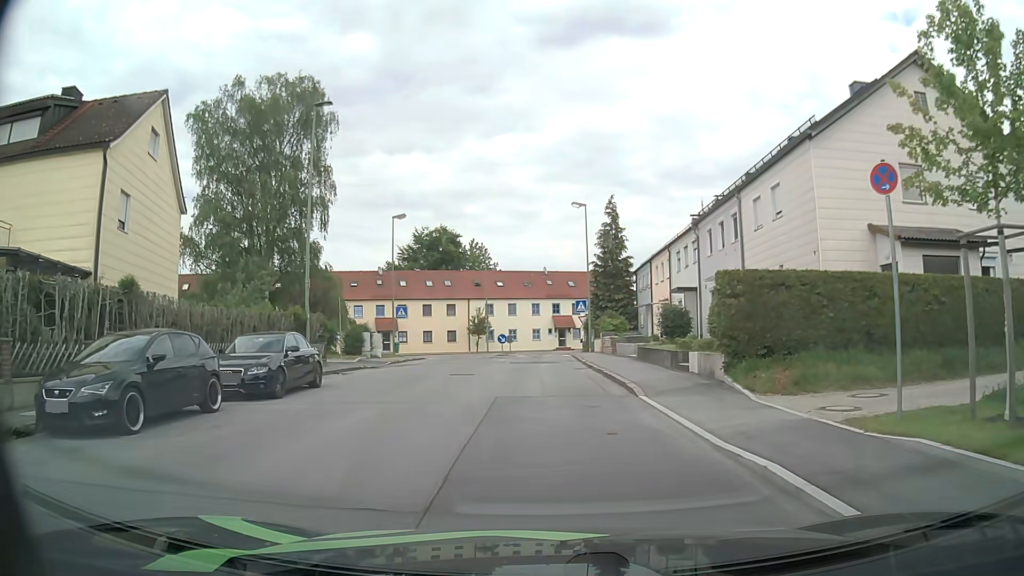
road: residential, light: Day
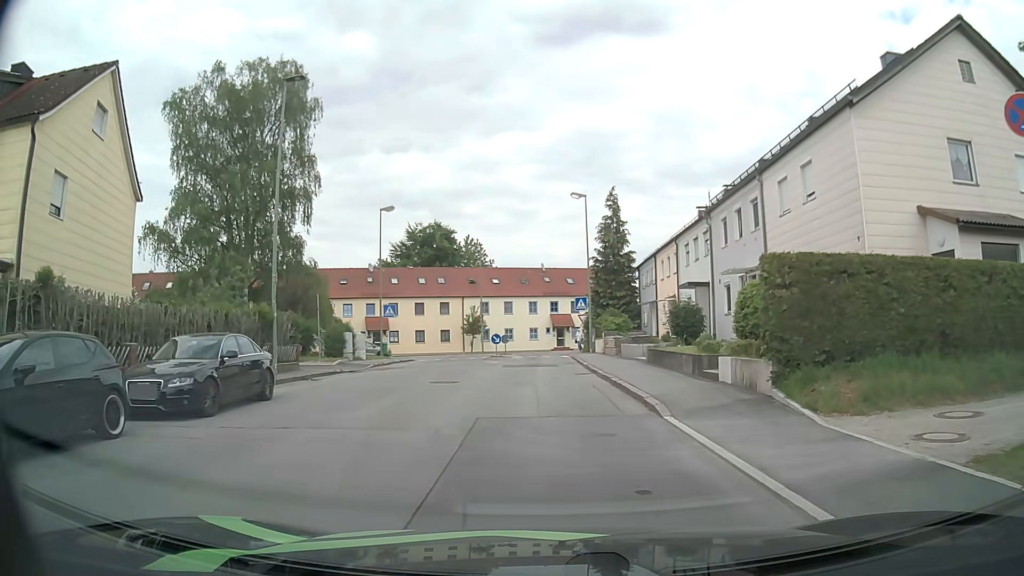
(0.0, +3.0) m; +2°
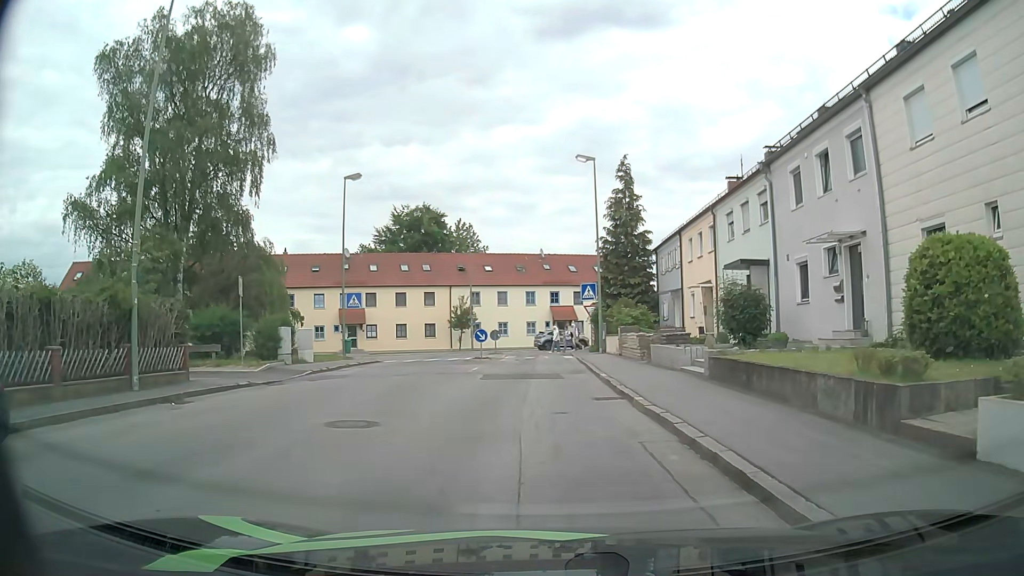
(-0.1, +8.3) m; -1°
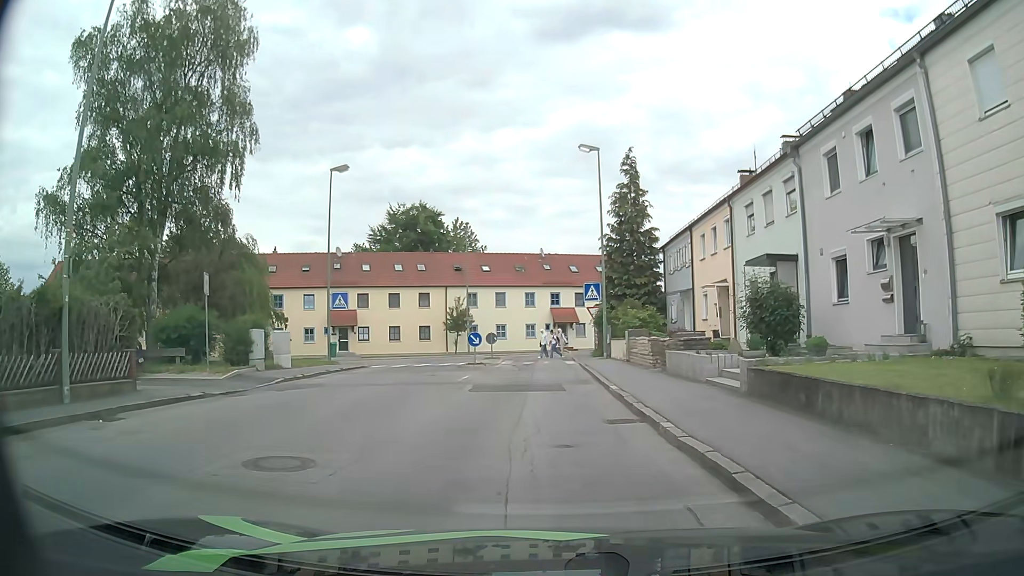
(0.0, +2.6) m; 0°
